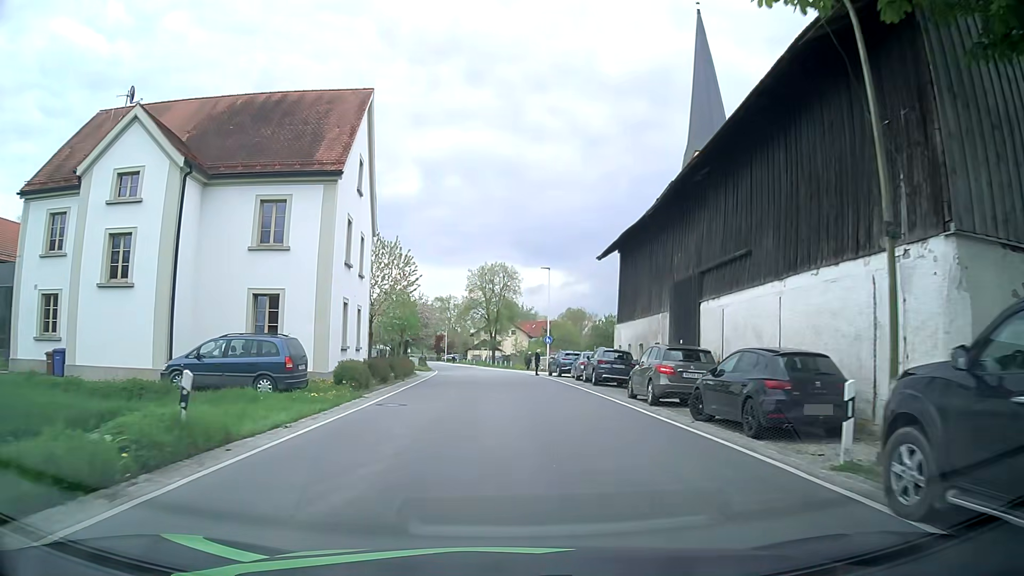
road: secondary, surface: asphalt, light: Day
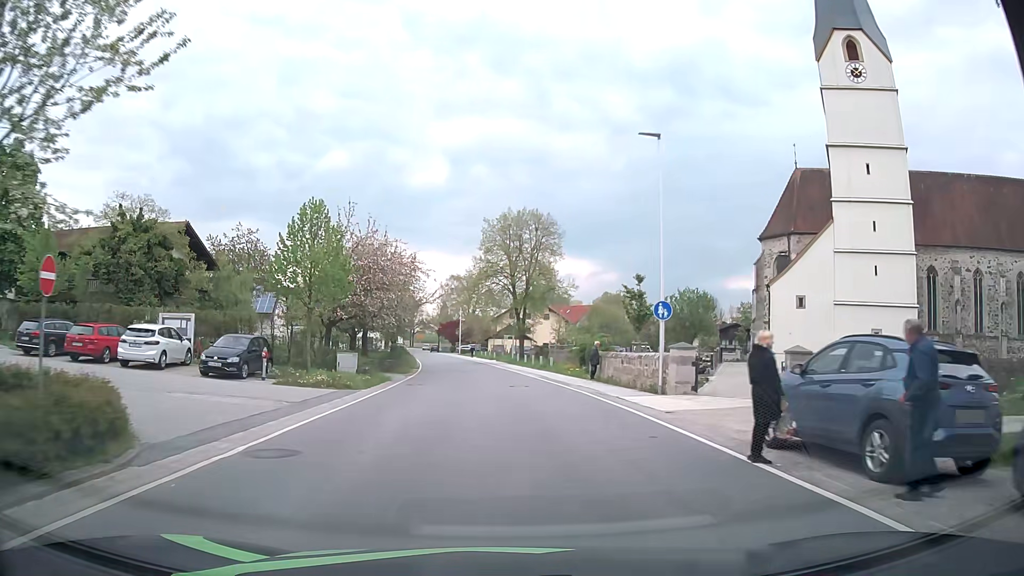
(-0.2, +32.8) m; -3°
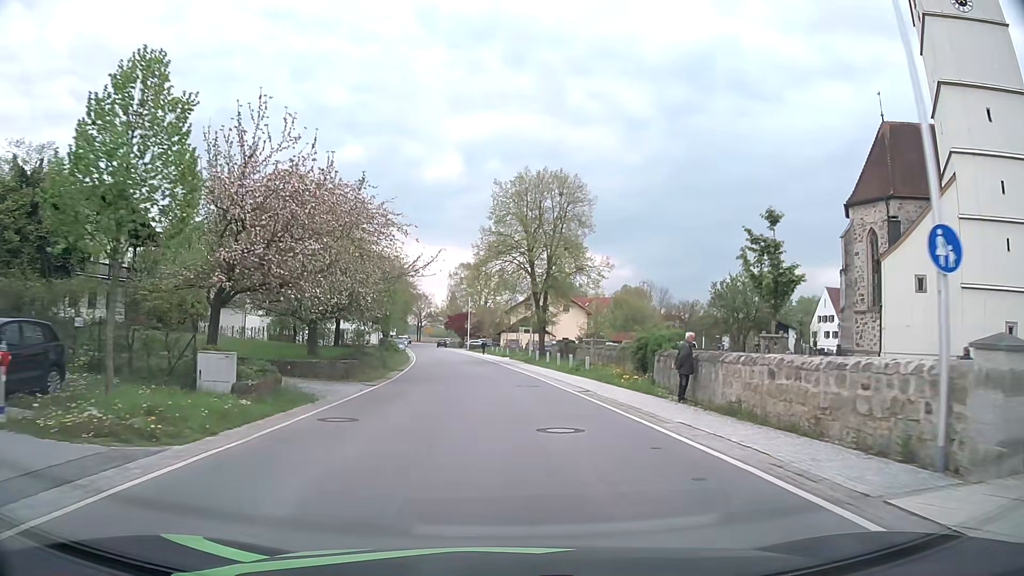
(+0.1, +13.9) m; 0°
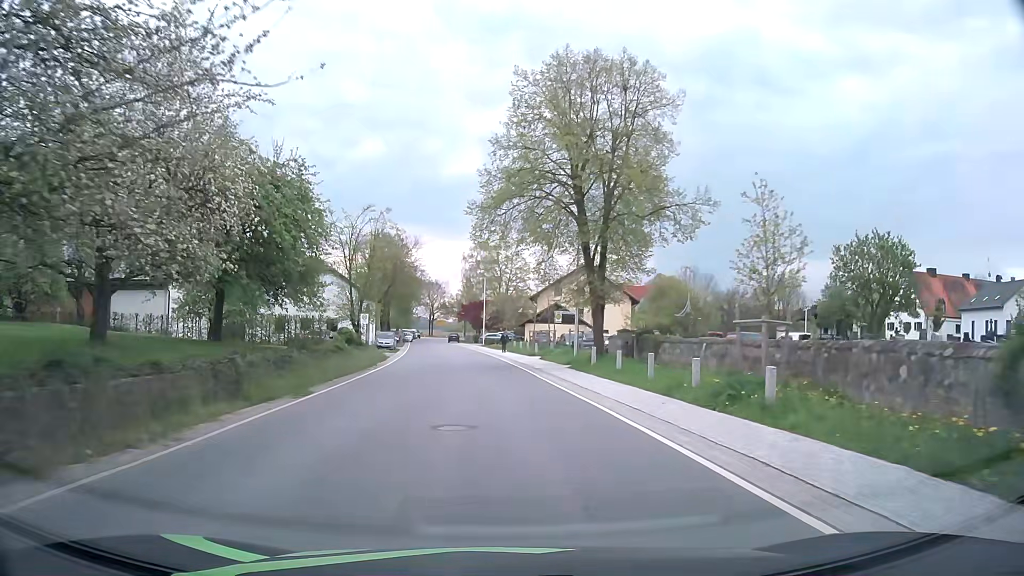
(-0.2, +21.6) m; -2°
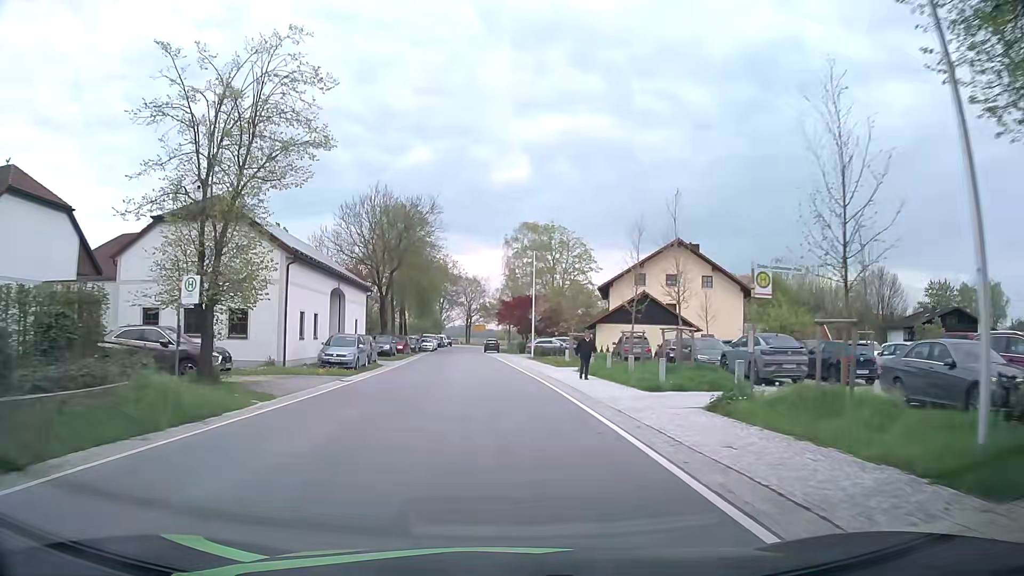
(-0.9, +28.4) m; -4°
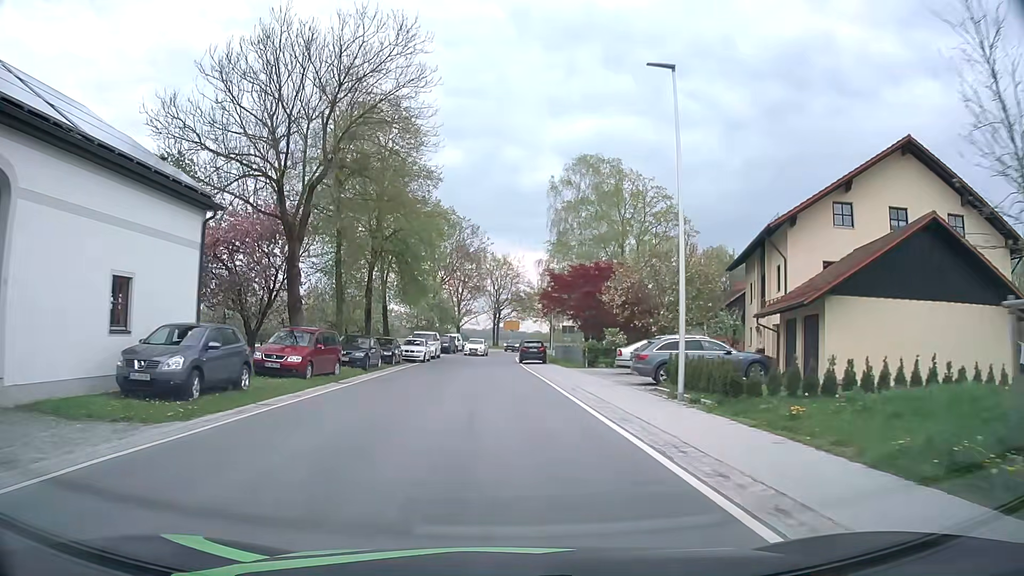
(-1.4, +34.3) m; -3°
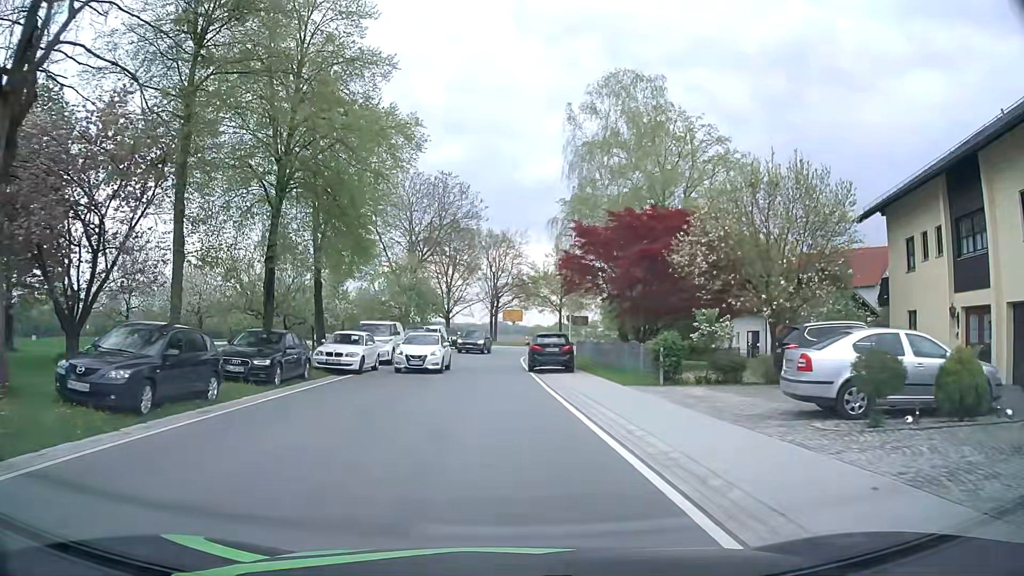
(0.0, +17.5) m; 0°
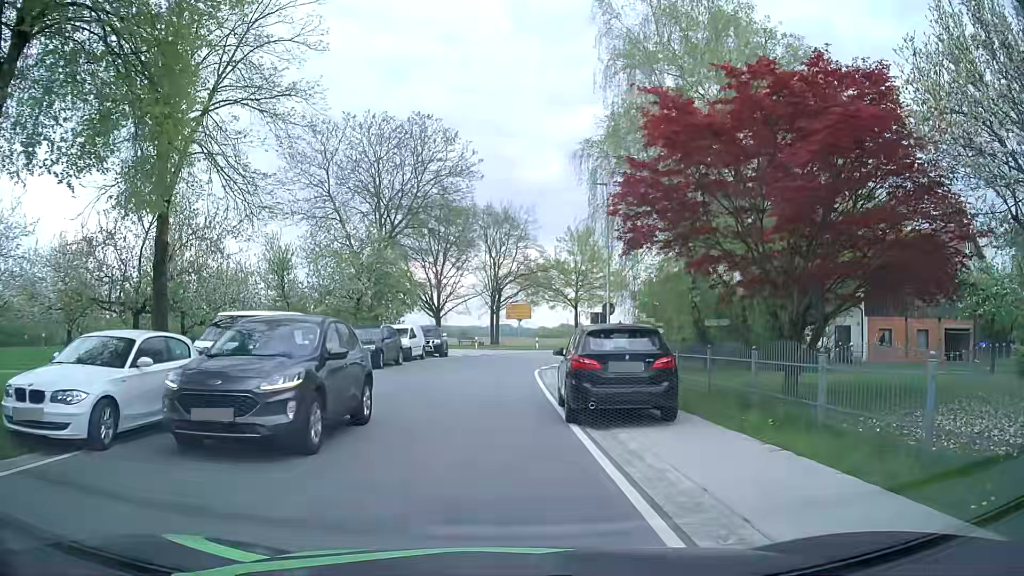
(0.0, +15.0) m; 0°
(-1, +10) (-1, +20) (-1, +30) (+1, +40) (+4, +49) (+8, +59) (+12, +68) (+17, +76) (+24, +84) (+31, +90) m
